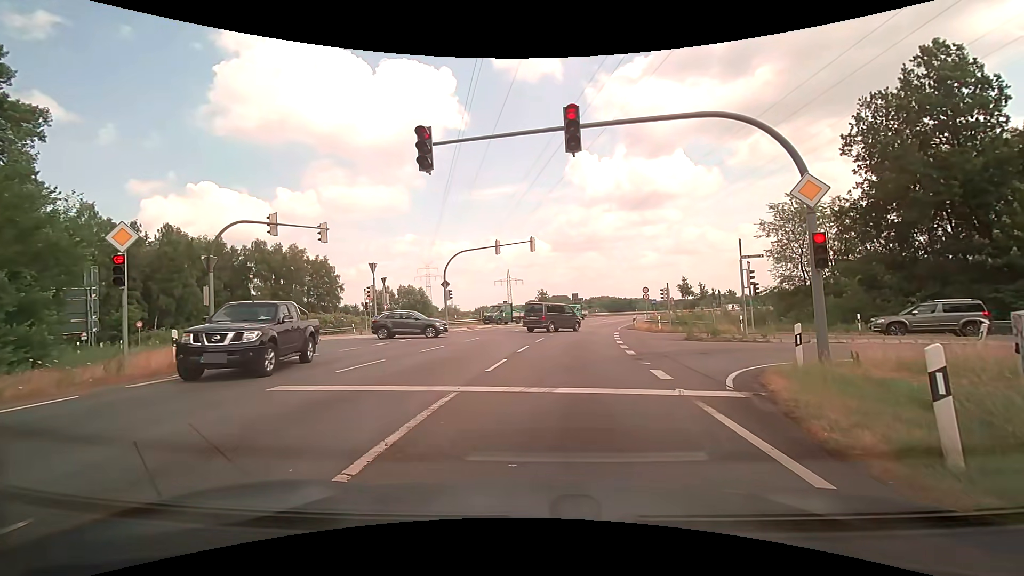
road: motorway_link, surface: asphalt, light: Day
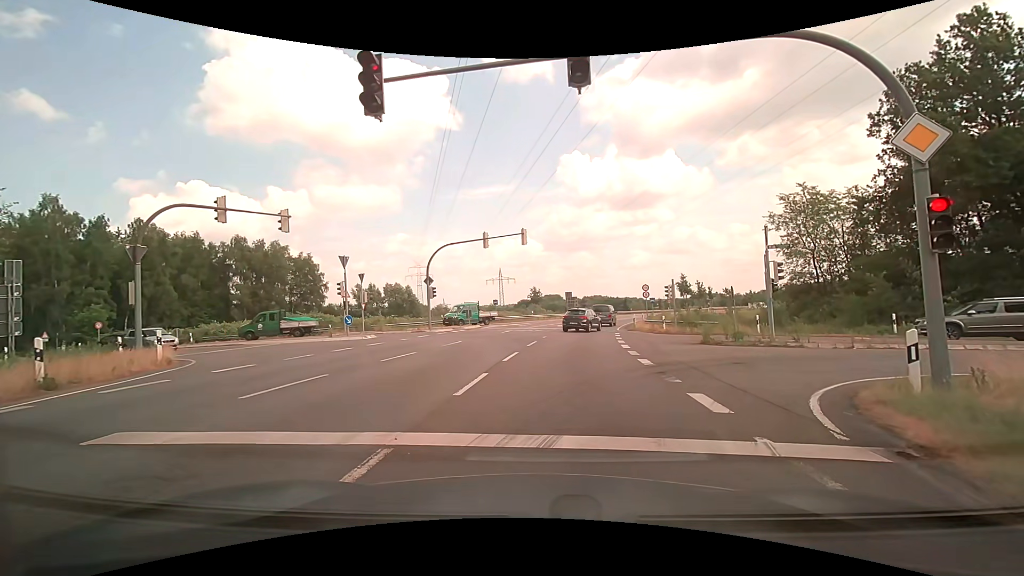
(-0.1, +3.4) m; -1°
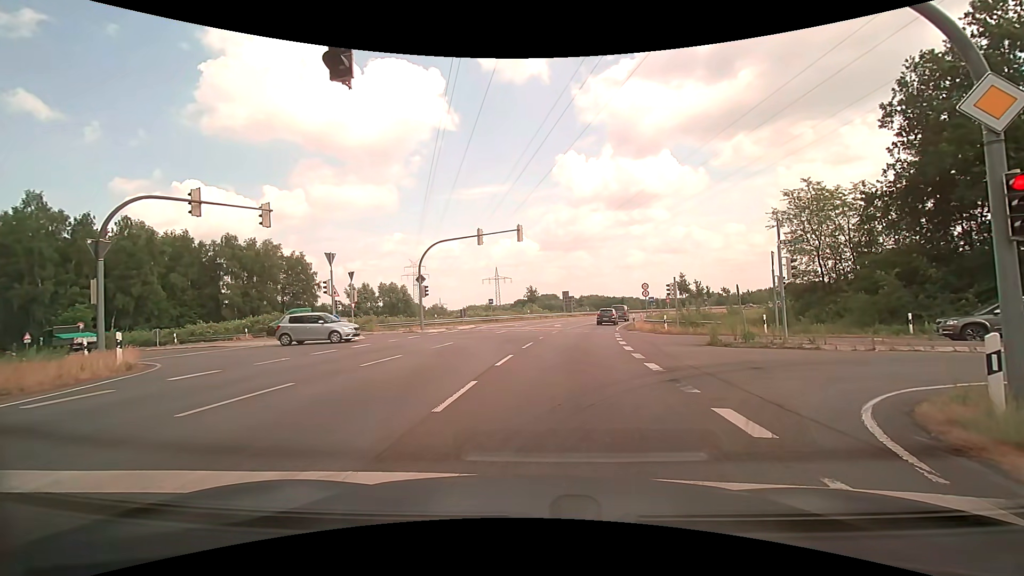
(0.0, +1.3) m; 0°
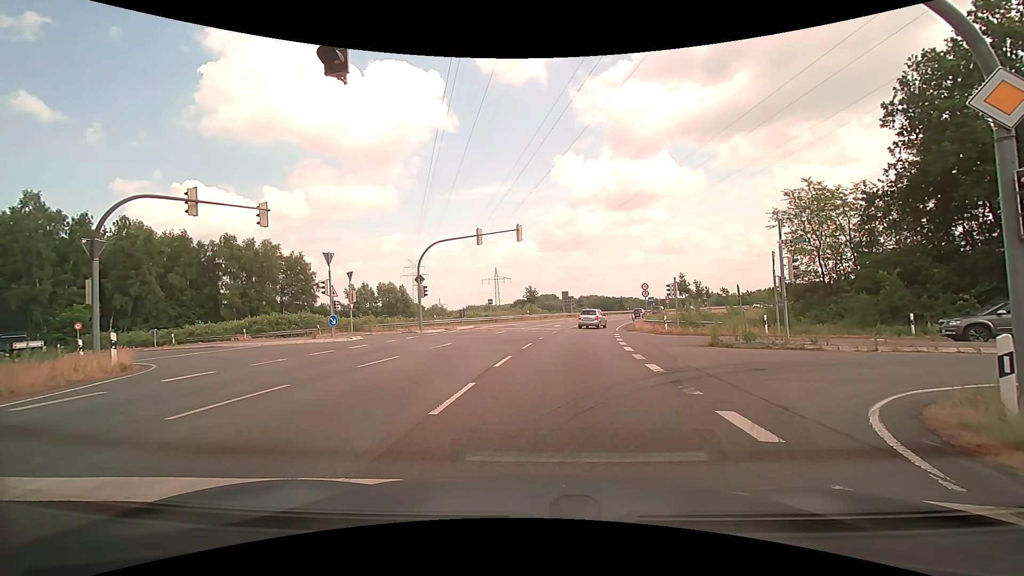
(0.0, +0.3) m; 0°
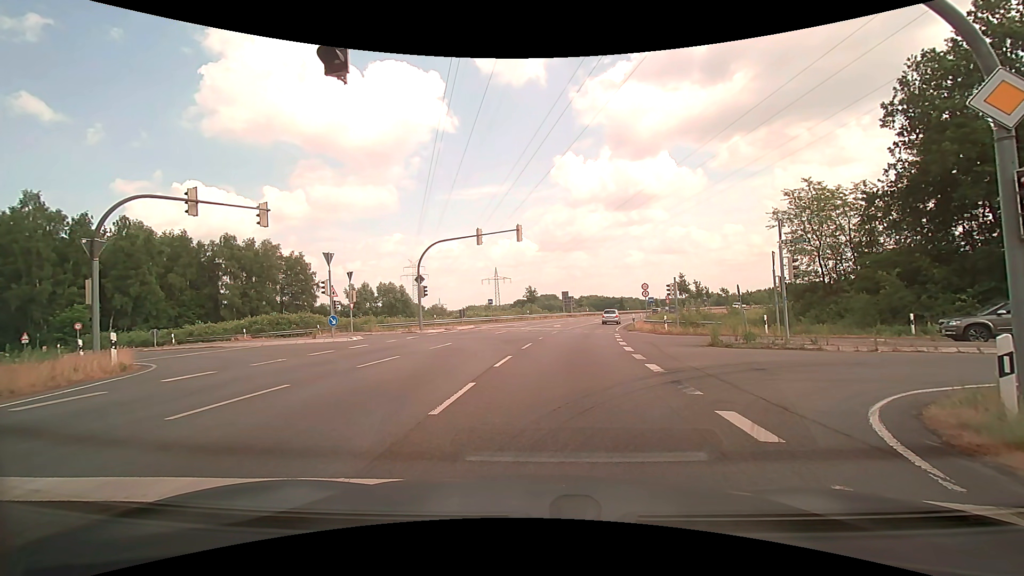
(0.0, 0.0) m; 0°
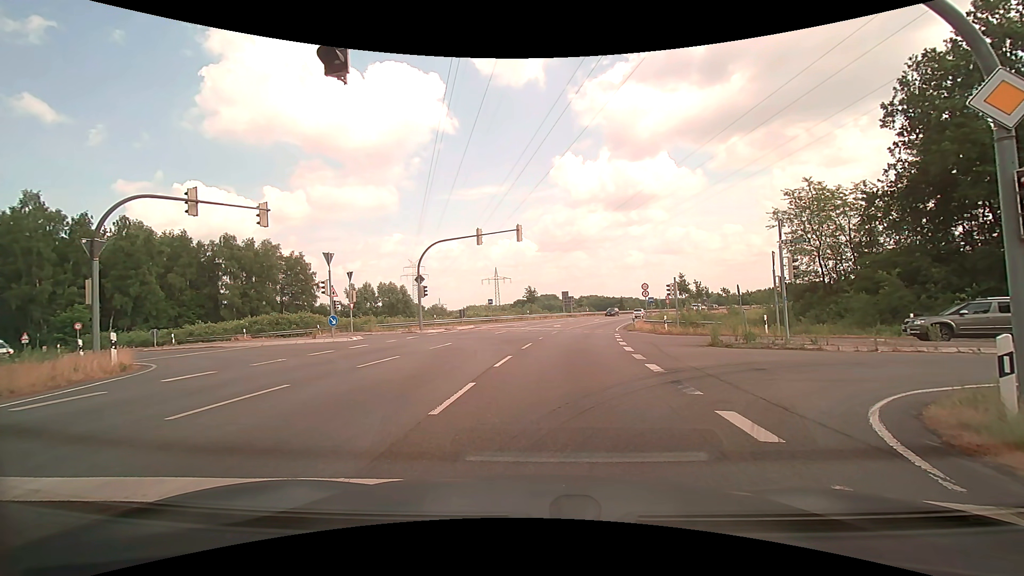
(0.0, 0.0) m; 0°
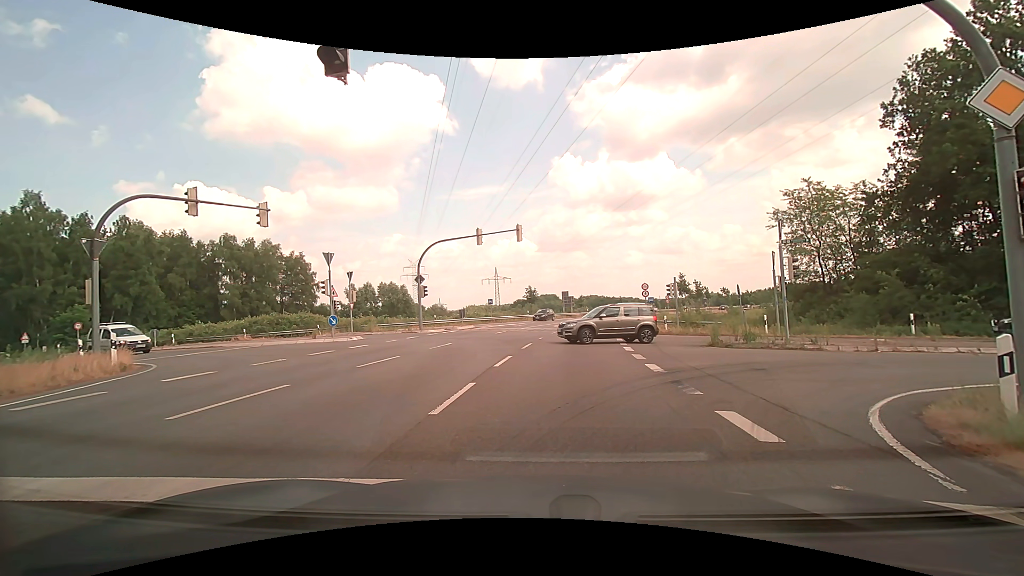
(0.0, 0.0) m; 0°
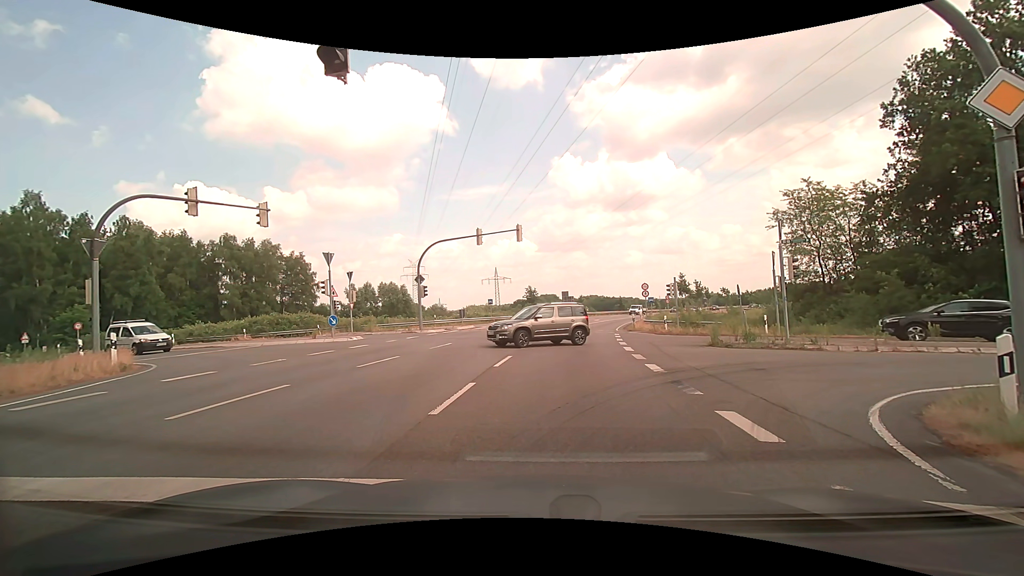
(0.0, 0.0) m; 0°
(0, +10) (+1, +20) (+3, +30) (+4, +40) (+7, +49) (+9, +59) (+12, +69) (+15, +78) (+19, +87) (+23, +97) m
